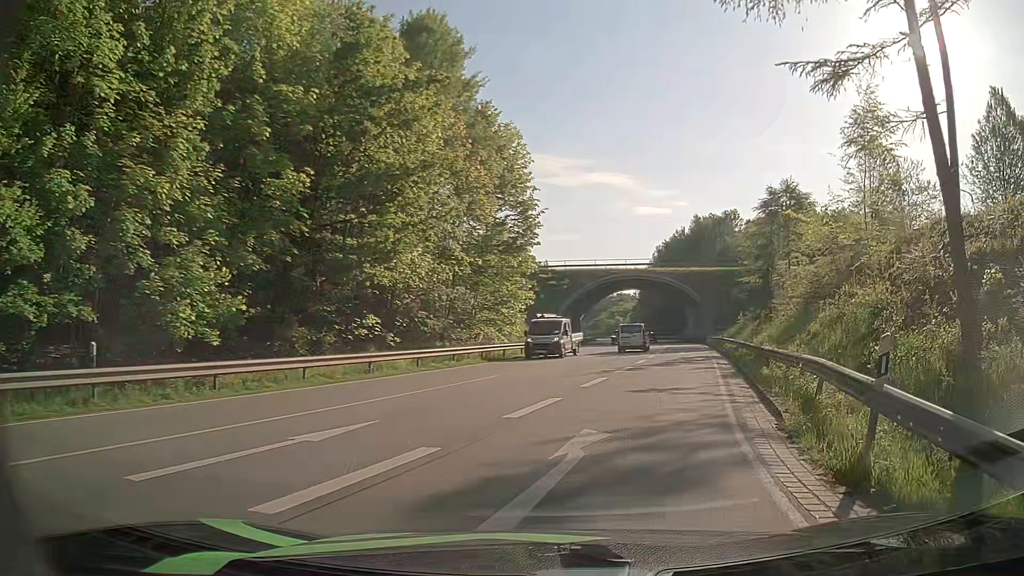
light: Day
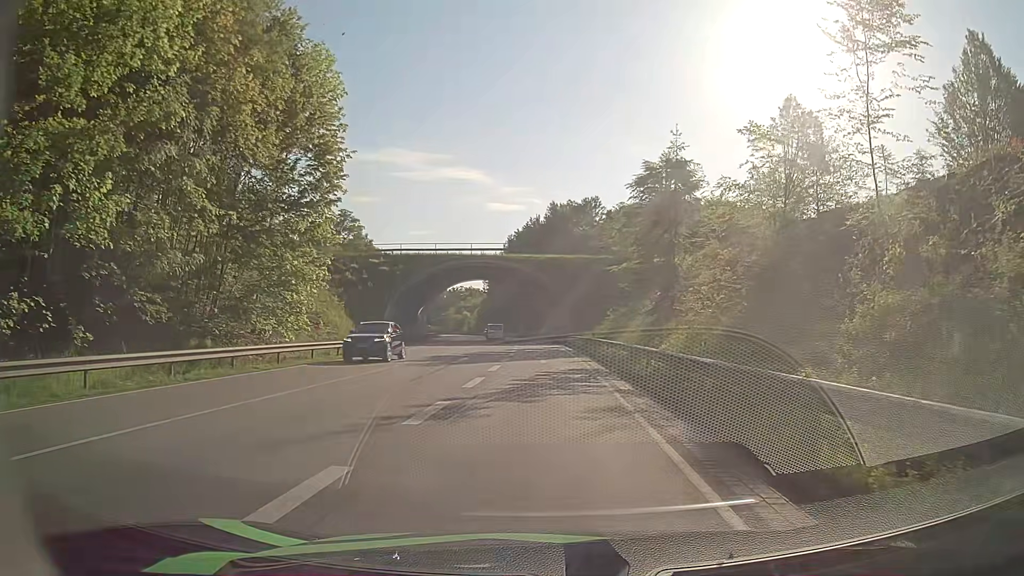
(+1.9, +12.9) m; +14°
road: primary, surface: asphalt
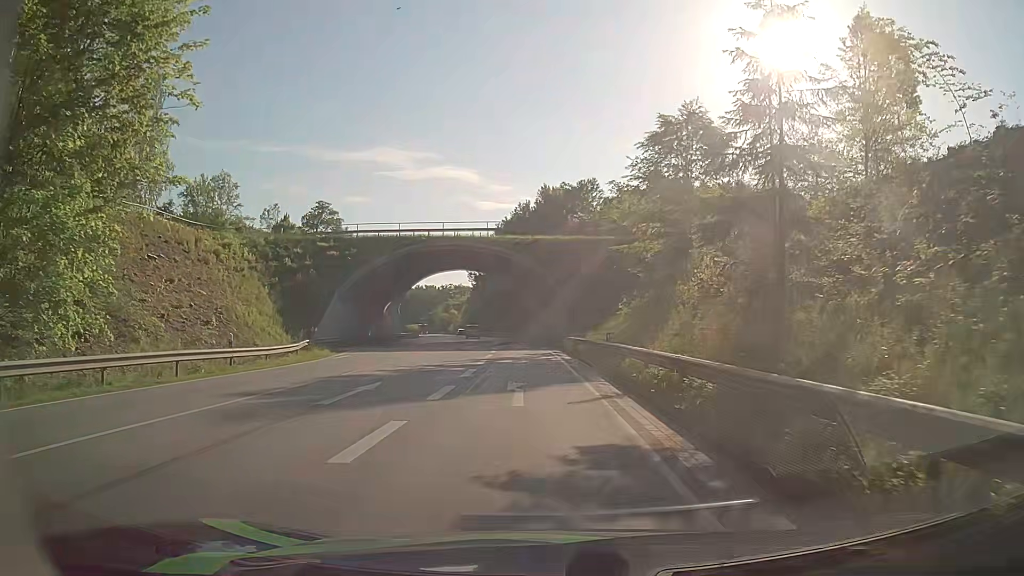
(+0.4, +14.8) m; +2°
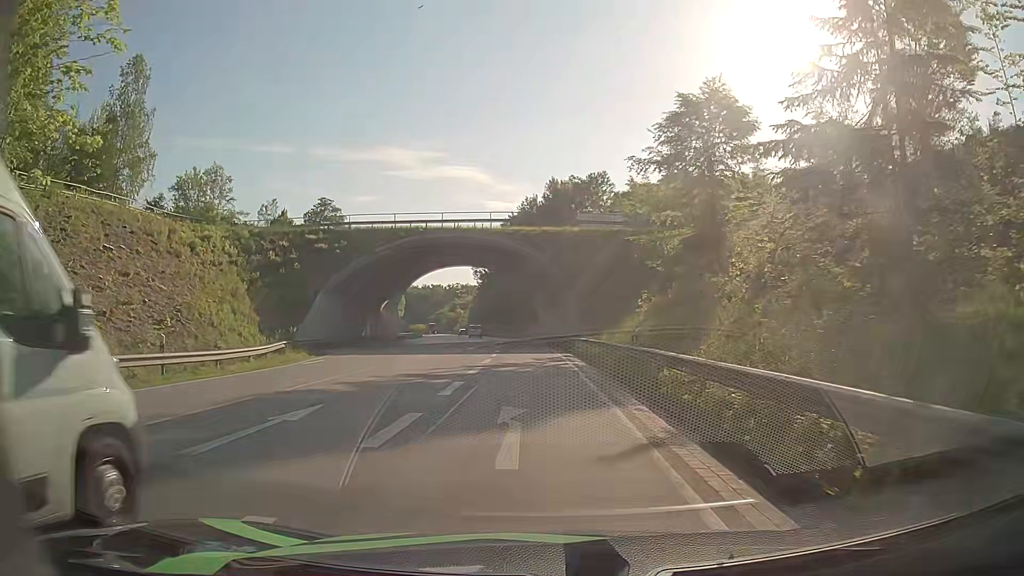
(0.0, +5.1) m; -1°
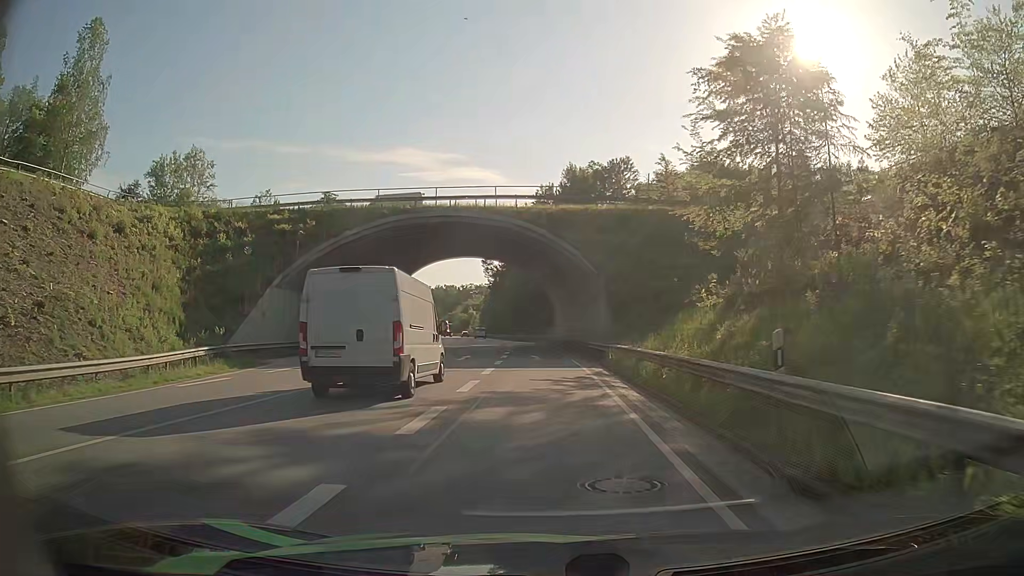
(-0.1, +11.1) m; -1°
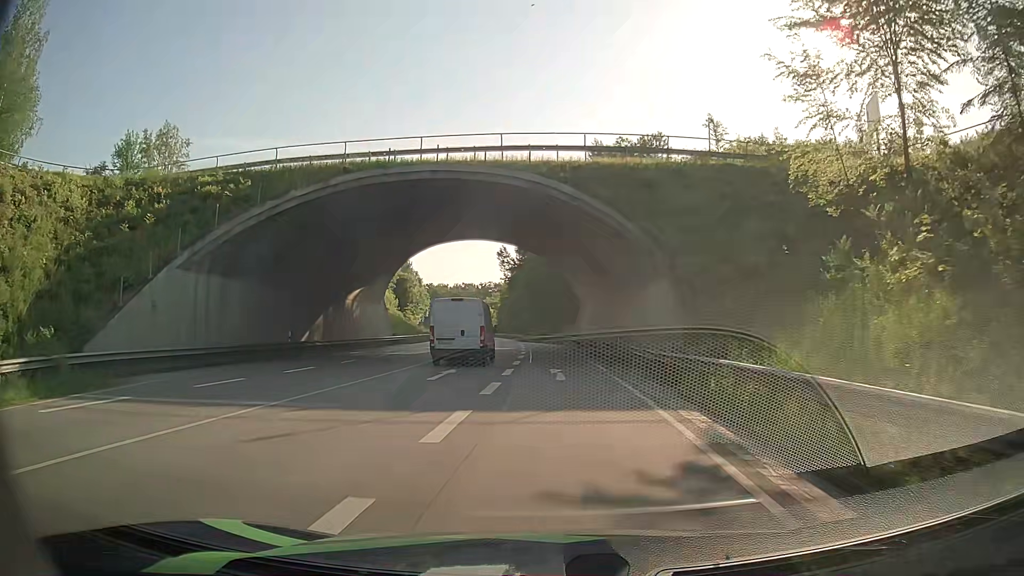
(-0.1, +12.6) m; -2°
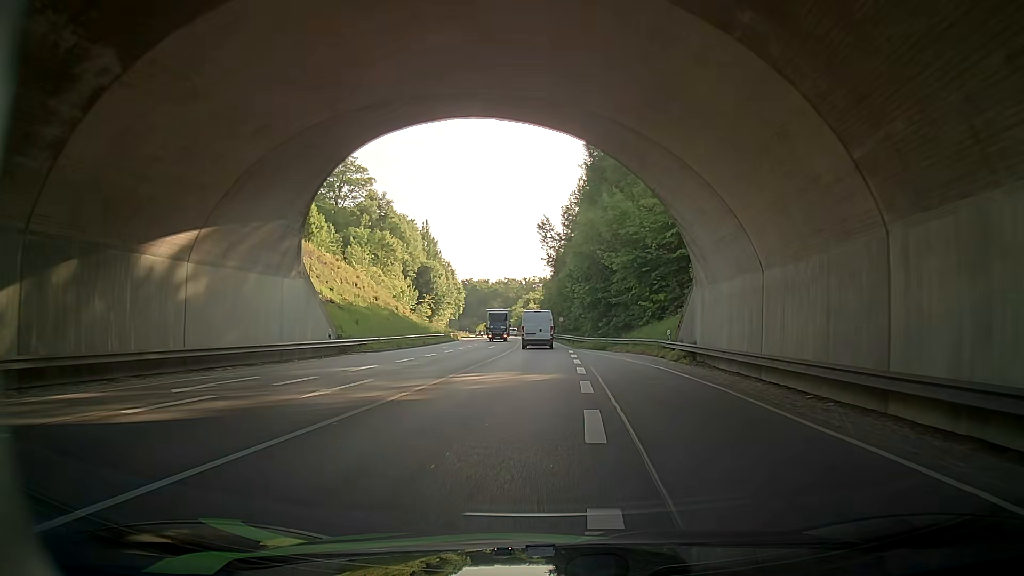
(-1.2, +30.6) m; -5°
